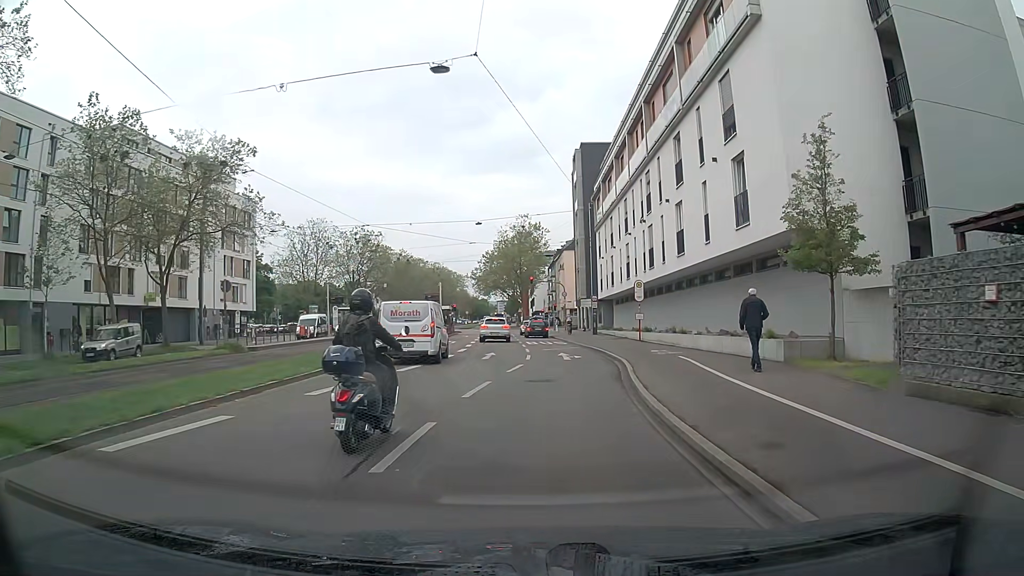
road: primary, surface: asphalt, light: Day
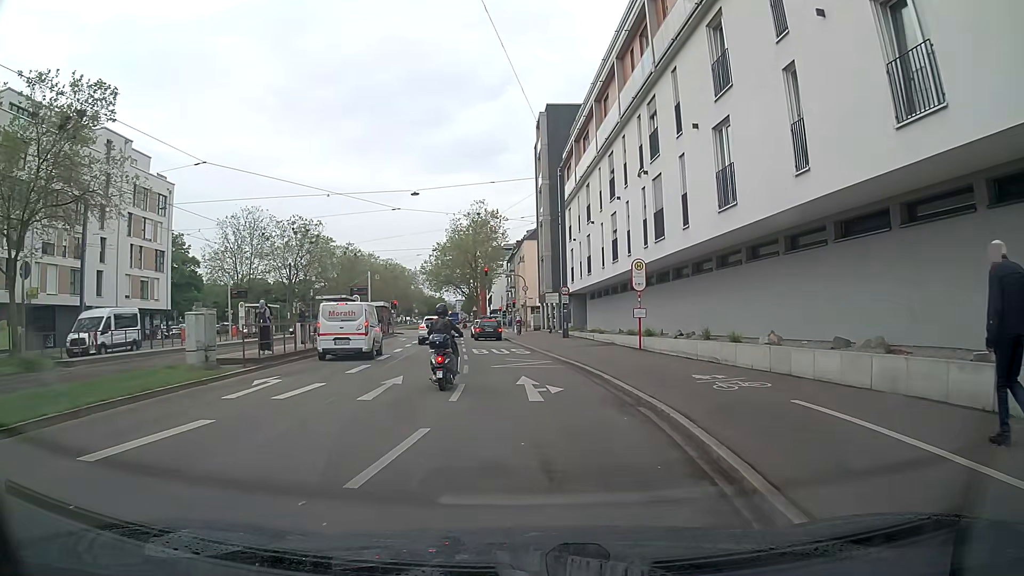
(+0.5, +12.4) m; +4°
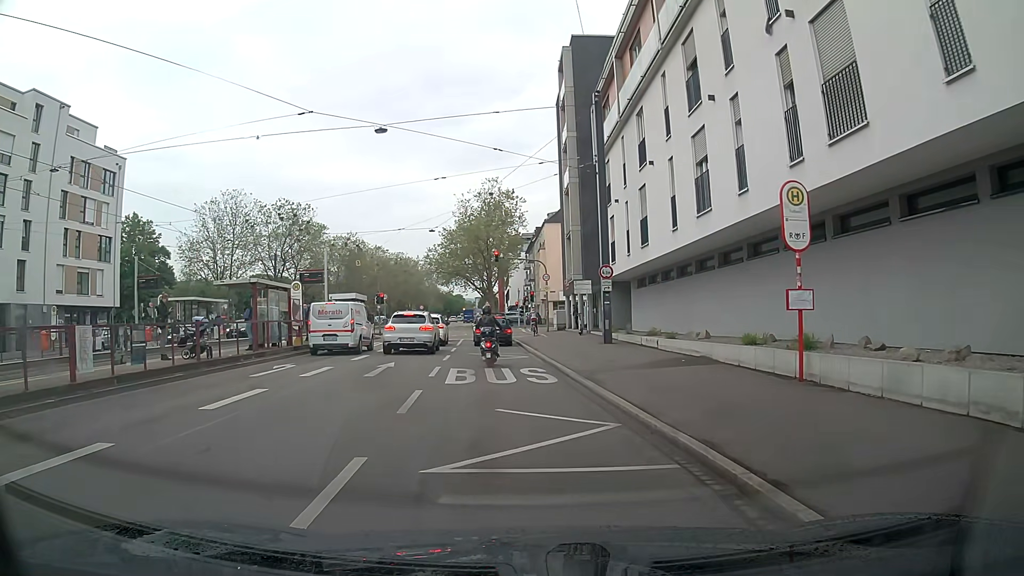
(-0.1, +13.9) m; -1°
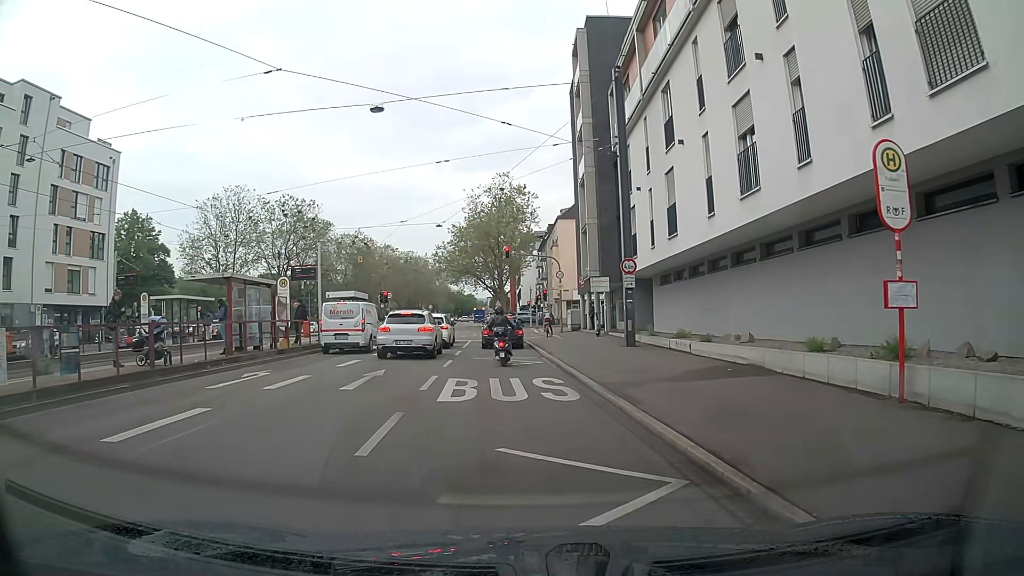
(0.0, +2.9) m; -1°
